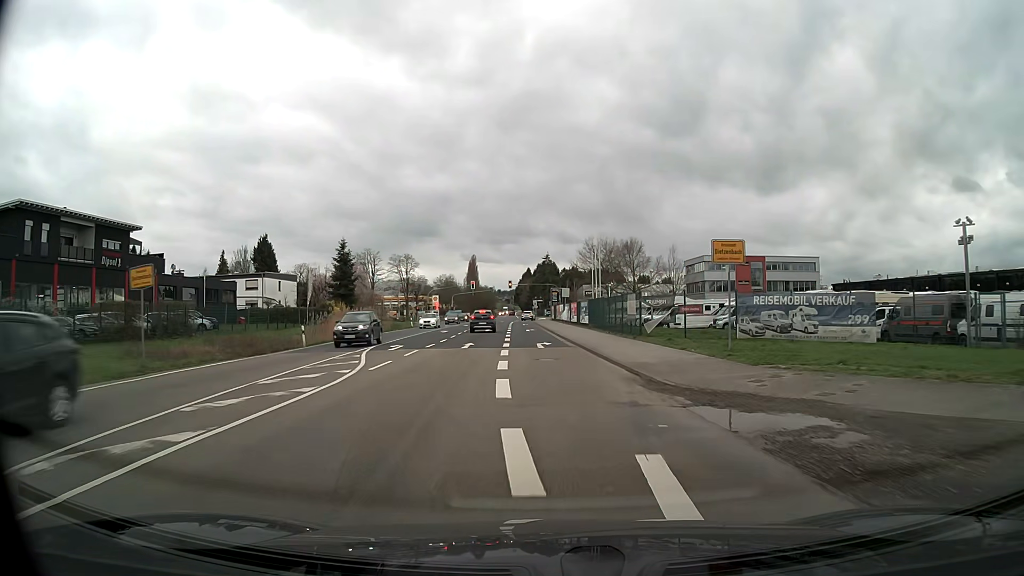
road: secondary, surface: asphalt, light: Day
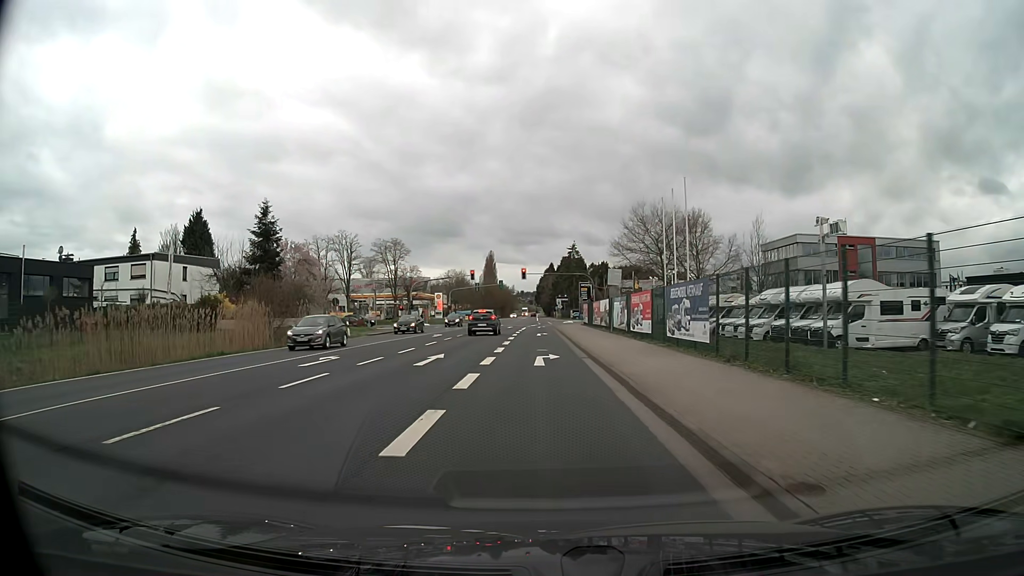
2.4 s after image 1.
(-0.3, +32.9) m; -2°
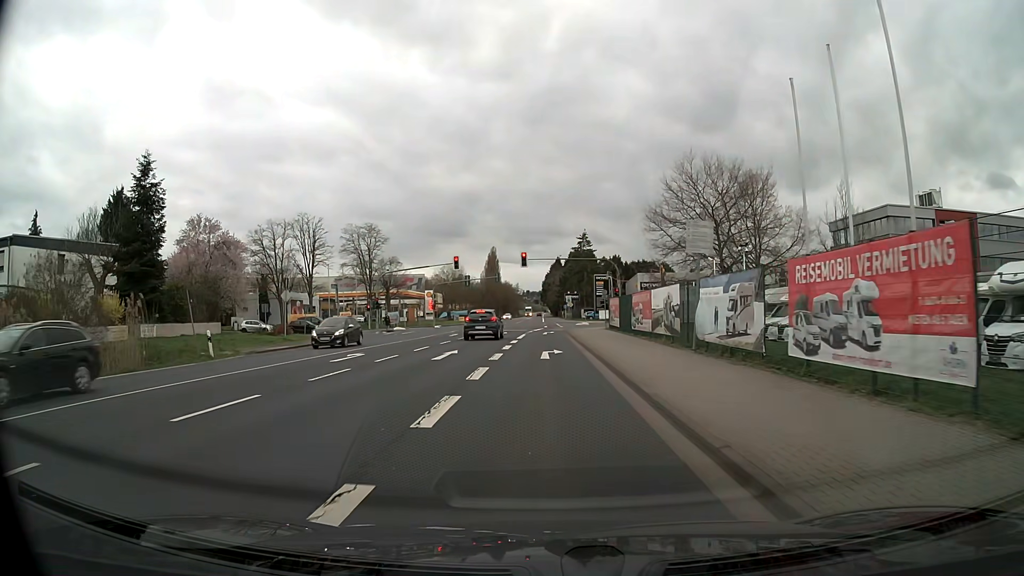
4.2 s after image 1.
(-0.1, +20.9) m; 0°
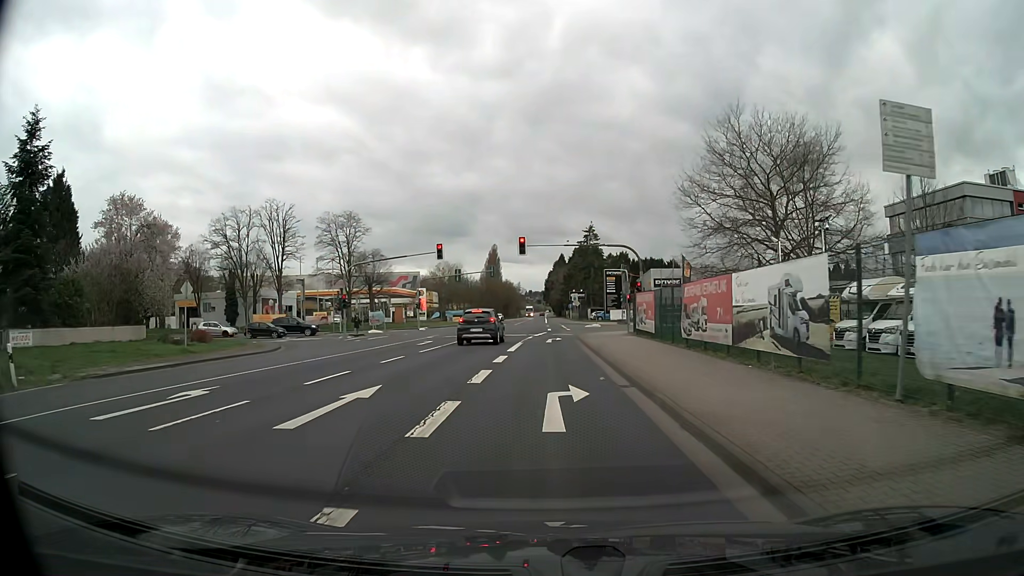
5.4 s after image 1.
(-0.1, +11.8) m; -1°
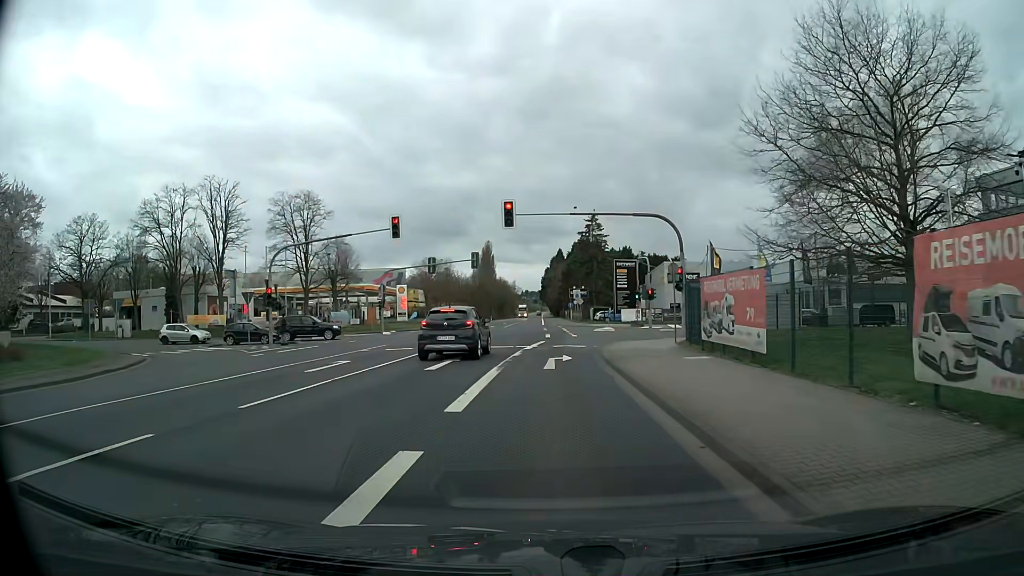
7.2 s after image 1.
(0.0, +14.7) m; 0°
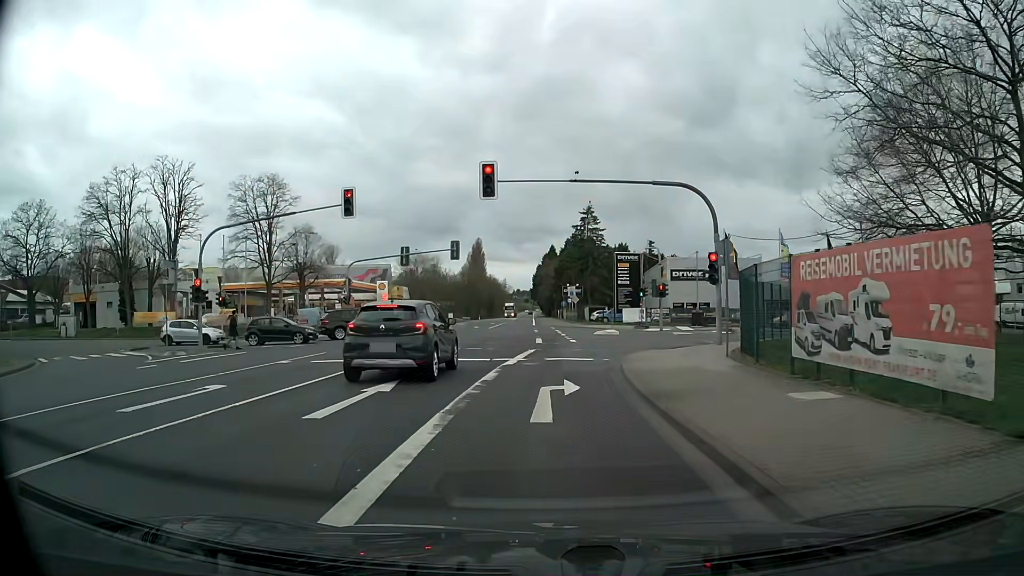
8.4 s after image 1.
(+0.1, +7.9) m; +1°
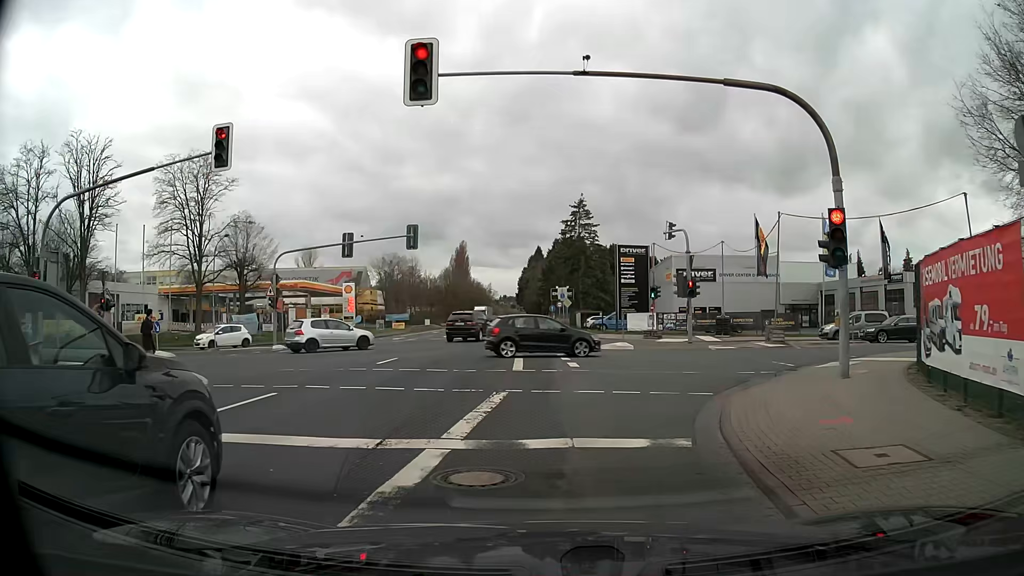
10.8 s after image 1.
(+0.1, +11.3) m; +2°
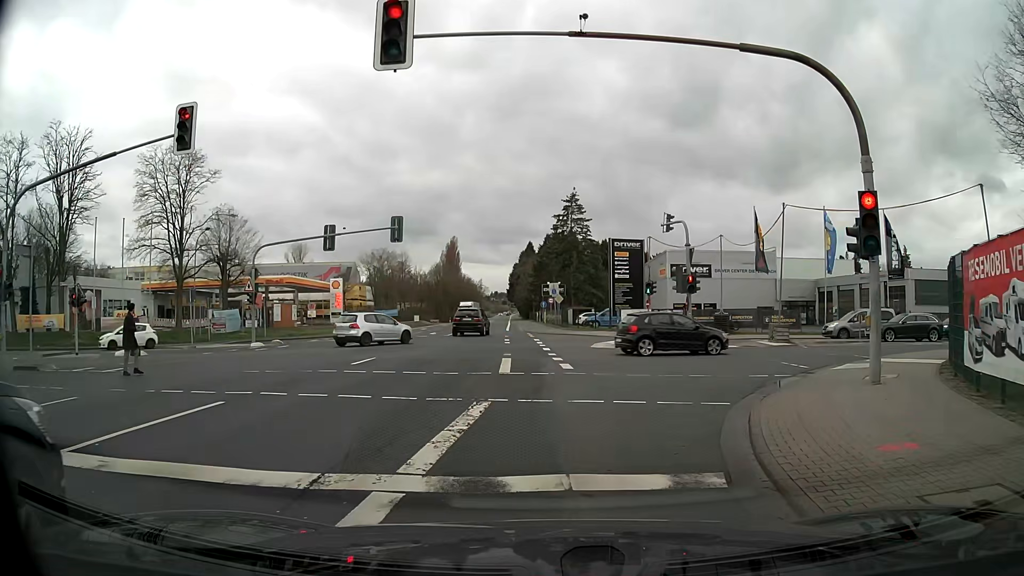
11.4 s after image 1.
(0.0, +1.7) m; 0°
